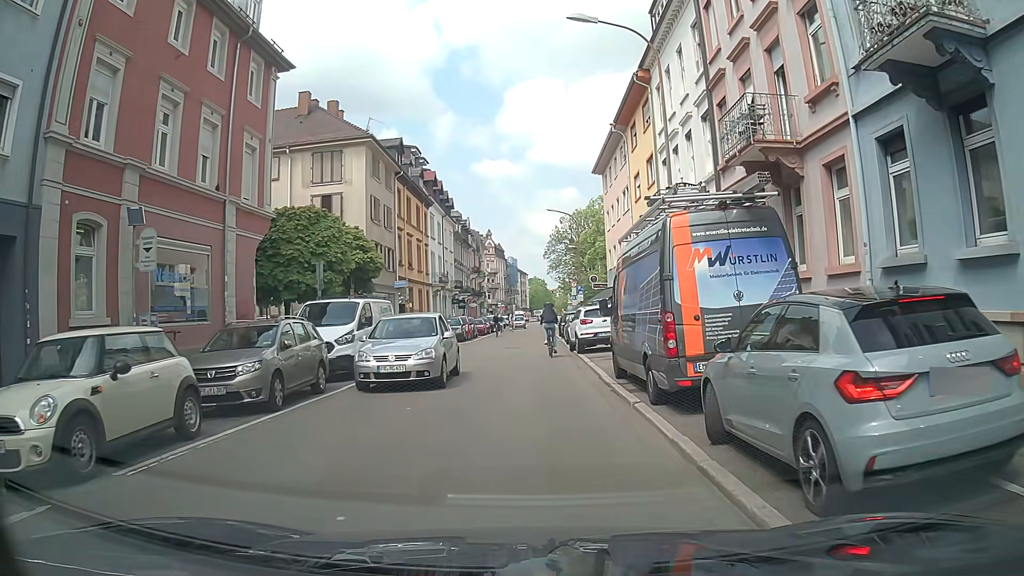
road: residential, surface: asphalt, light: Day
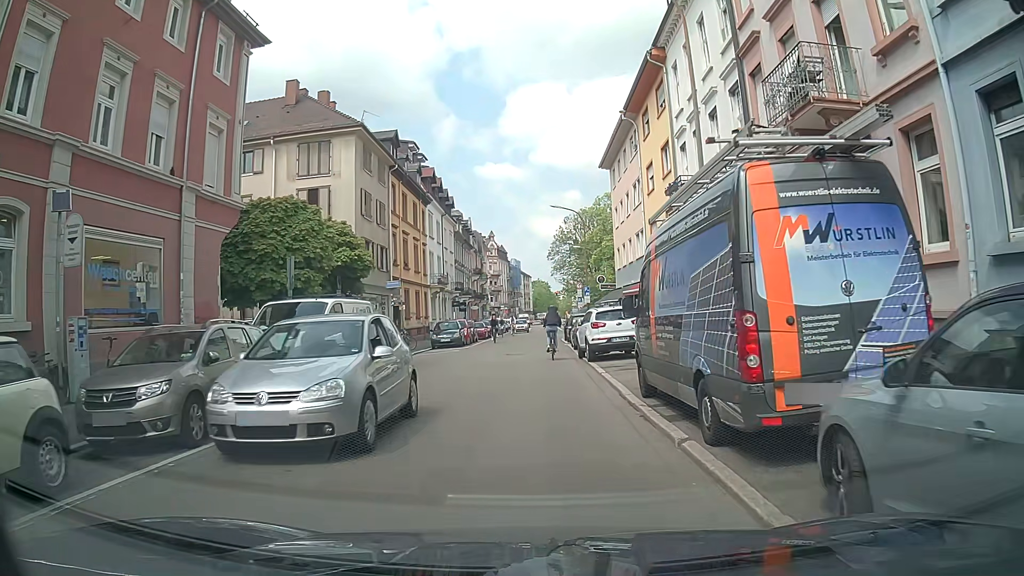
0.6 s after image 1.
(0.0, +3.0) m; 0°
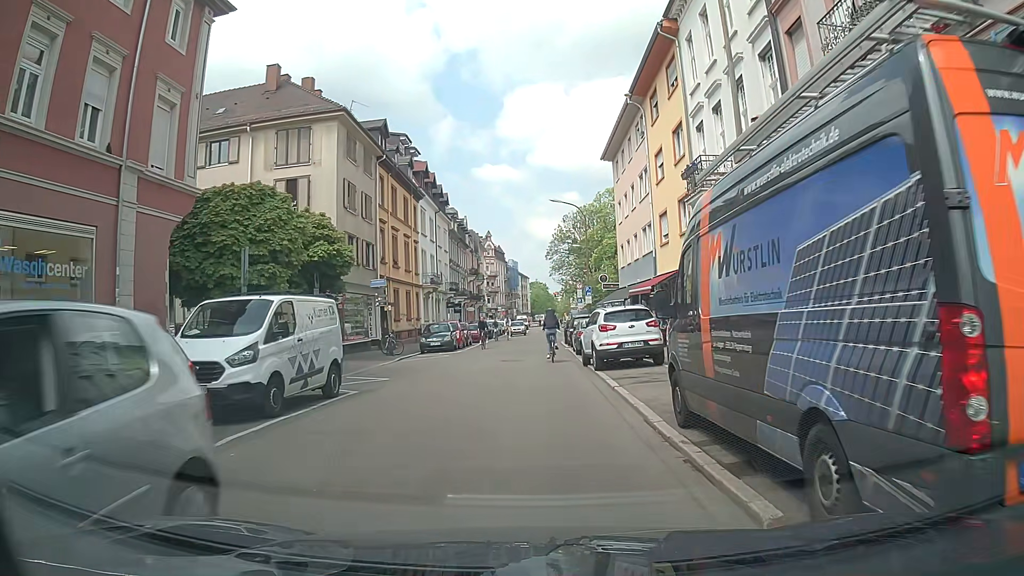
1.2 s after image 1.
(0.0, +3.0) m; 0°
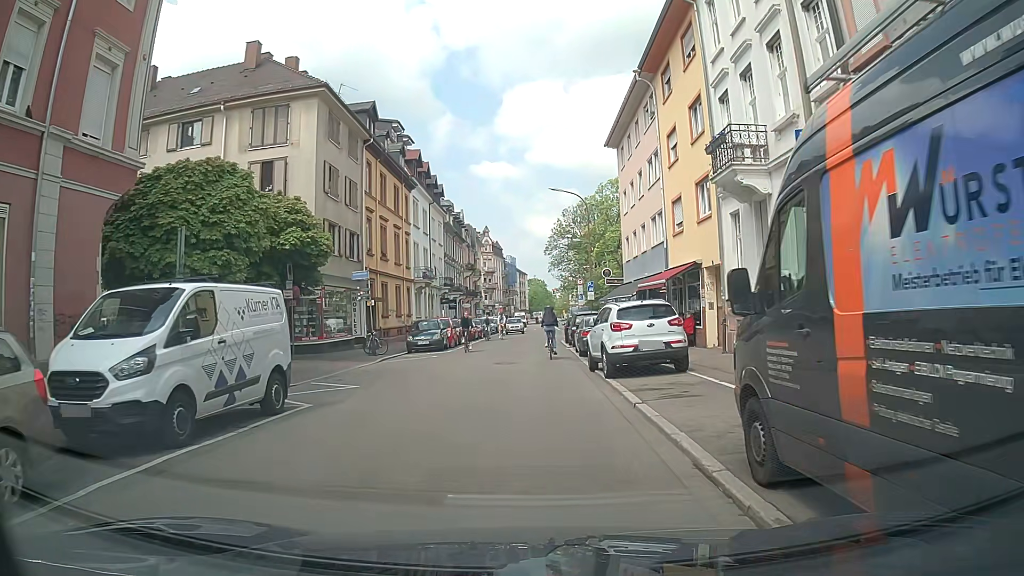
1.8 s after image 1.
(0.0, +3.1) m; 0°
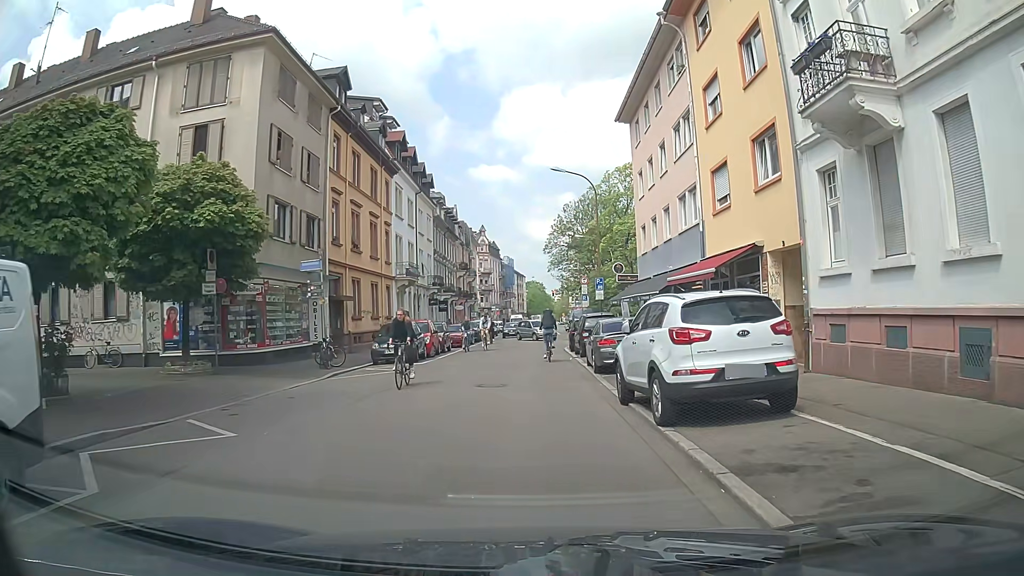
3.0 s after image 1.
(+0.1, +6.4) m; -1°
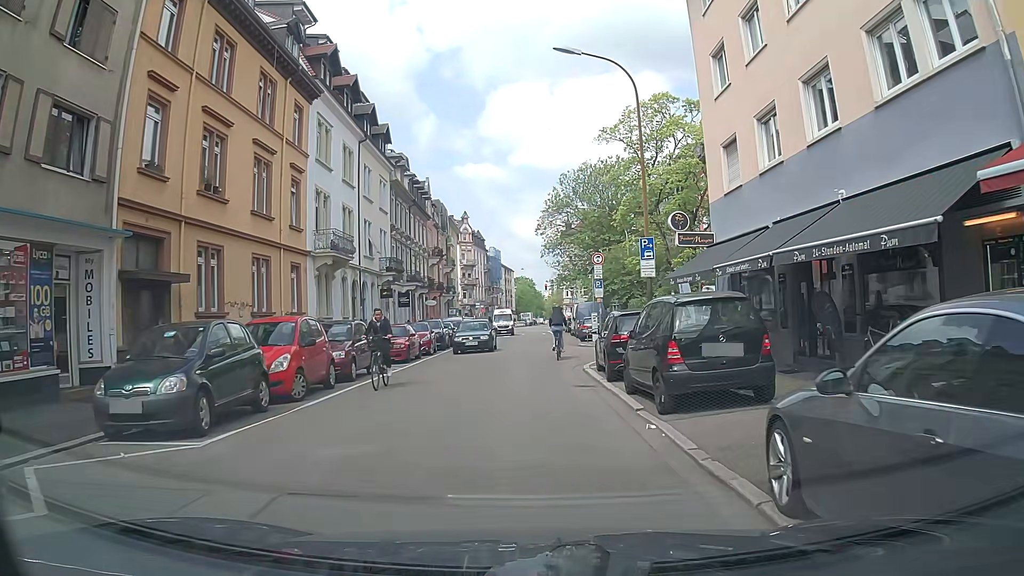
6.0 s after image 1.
(+0.5, +16.0) m; +2°
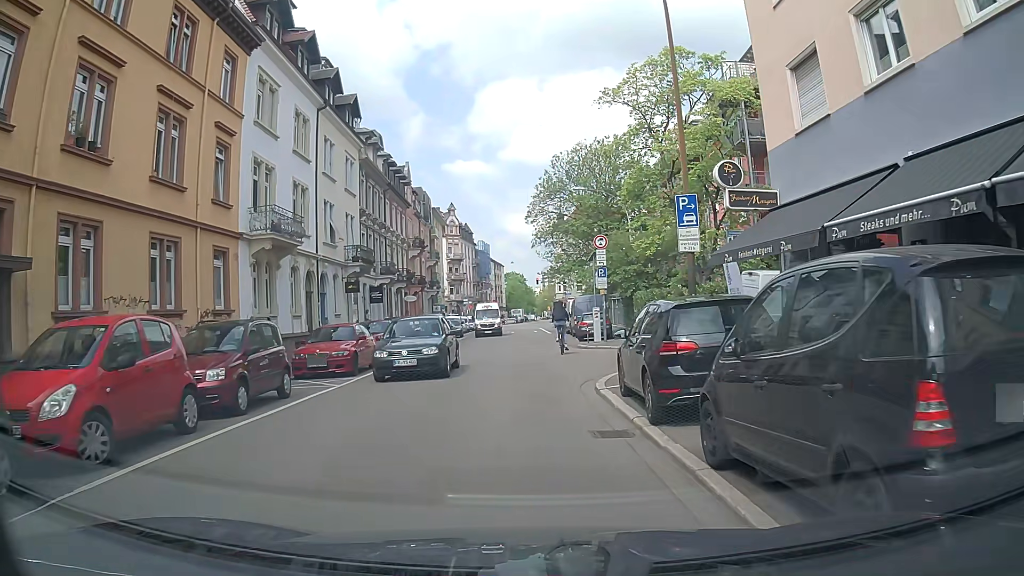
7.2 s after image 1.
(0.0, +6.1) m; 0°
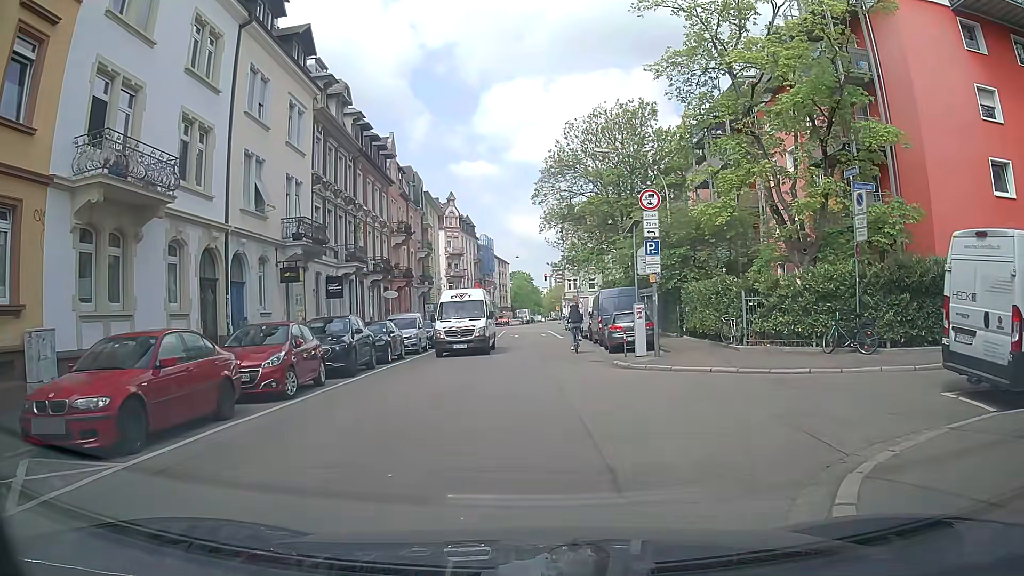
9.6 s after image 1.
(0.0, +10.6) m; 0°
